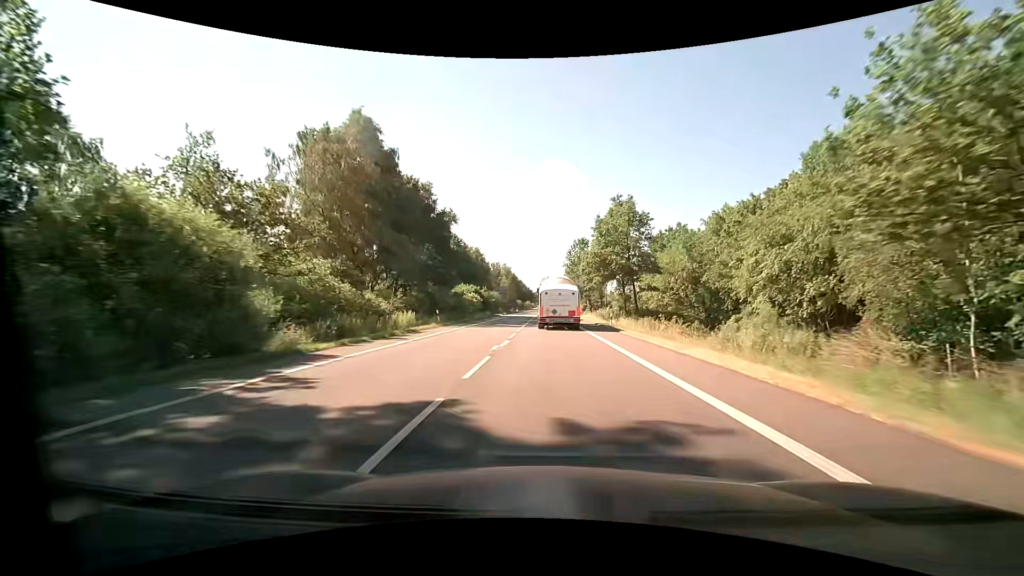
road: primary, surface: asphalt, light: Day
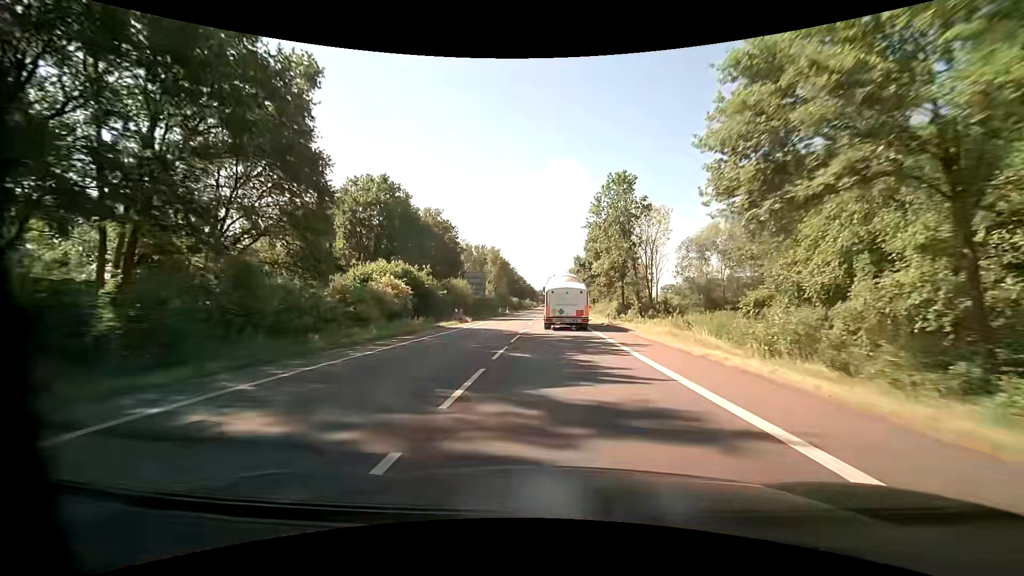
(-0.1, +44.9) m; 0°
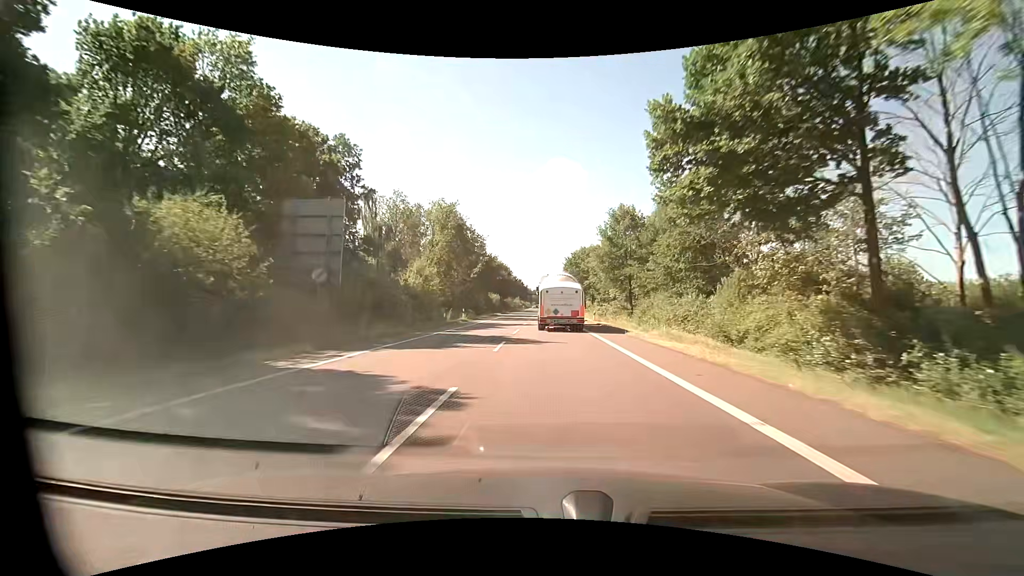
(+0.3, +44.3) m; +1°
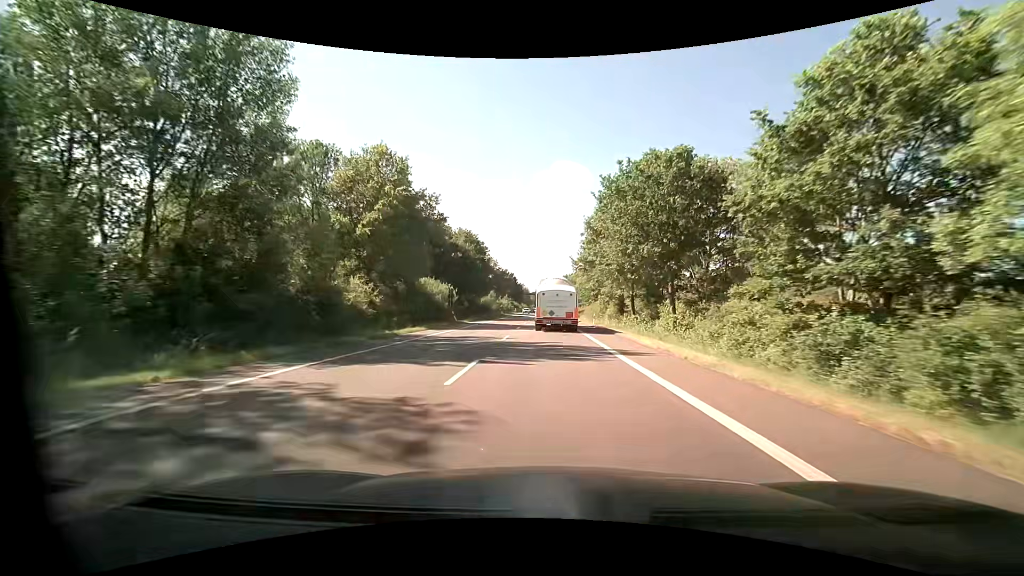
(0.0, +52.5) m; 0°
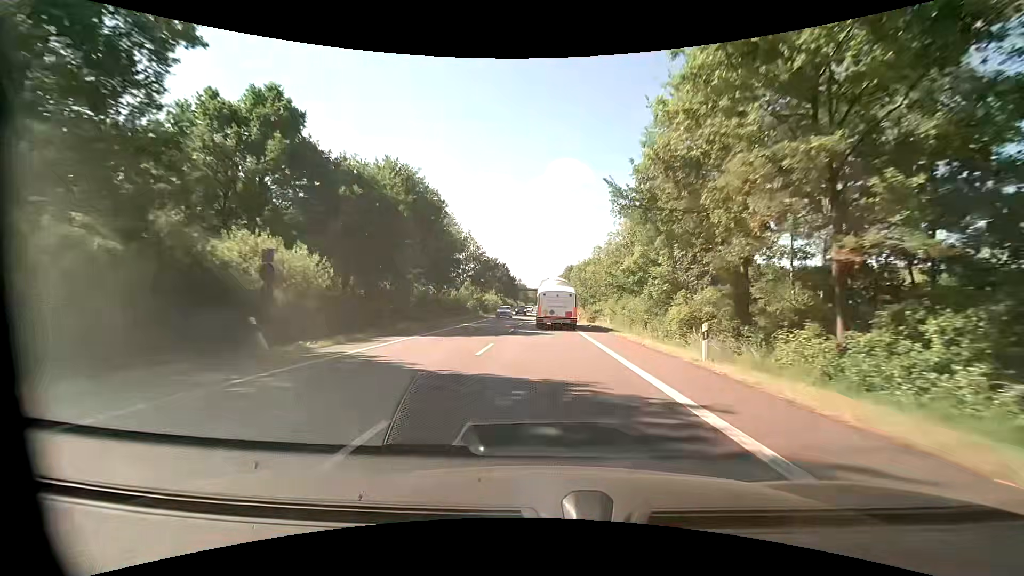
(0.0, +30.9) m; 0°
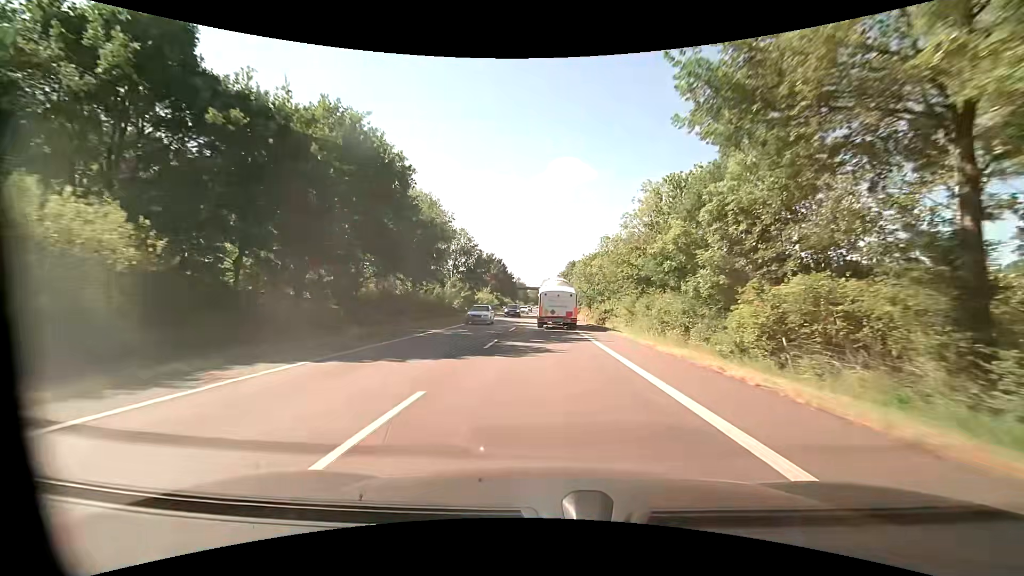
(0.0, +10.3) m; 0°
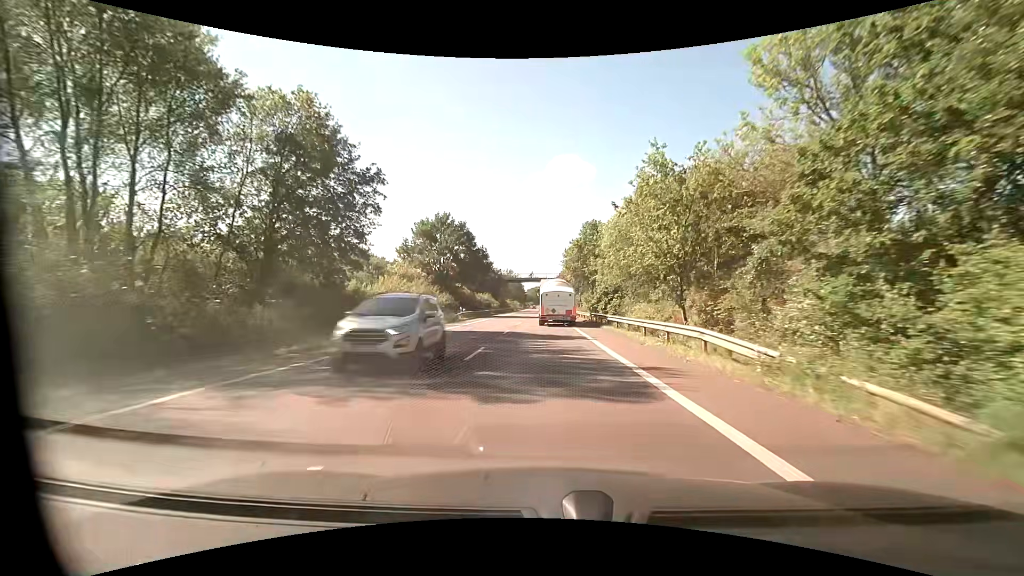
(0.0, +52.1) m; 0°
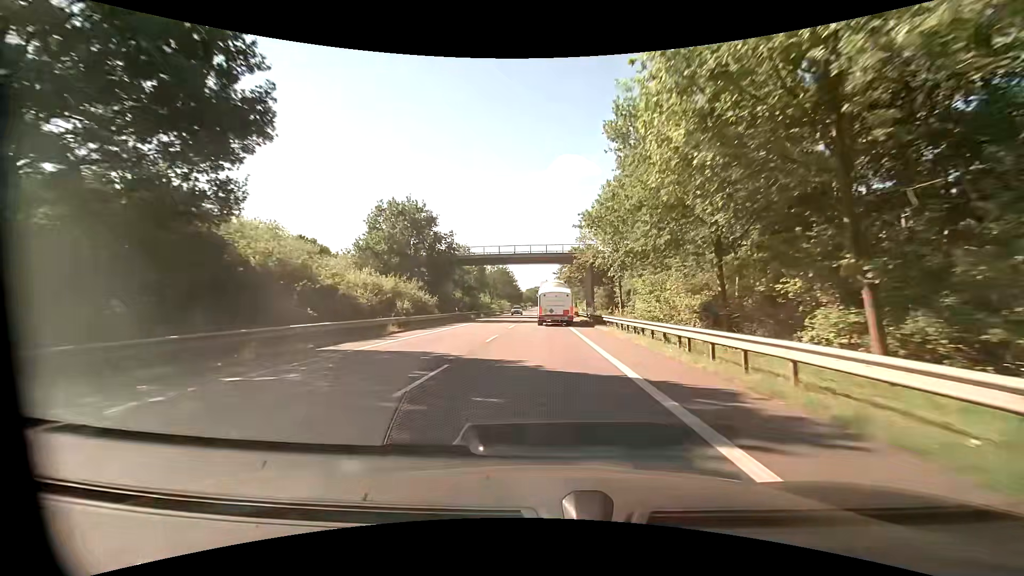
(0.0, +53.5) m; 0°
(0, +10) (0, +20) (0, +30) (0, +40) (0, +50) (-1, +60) (-1, +70) (-1, +80) (-1, +90) (-1, +100) m
